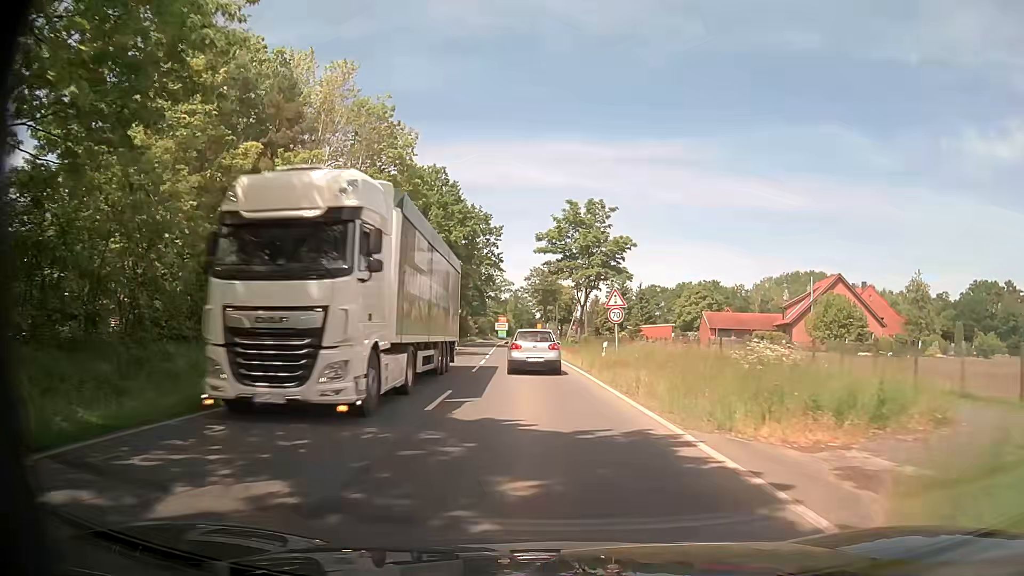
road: tertiary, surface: asphalt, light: Day
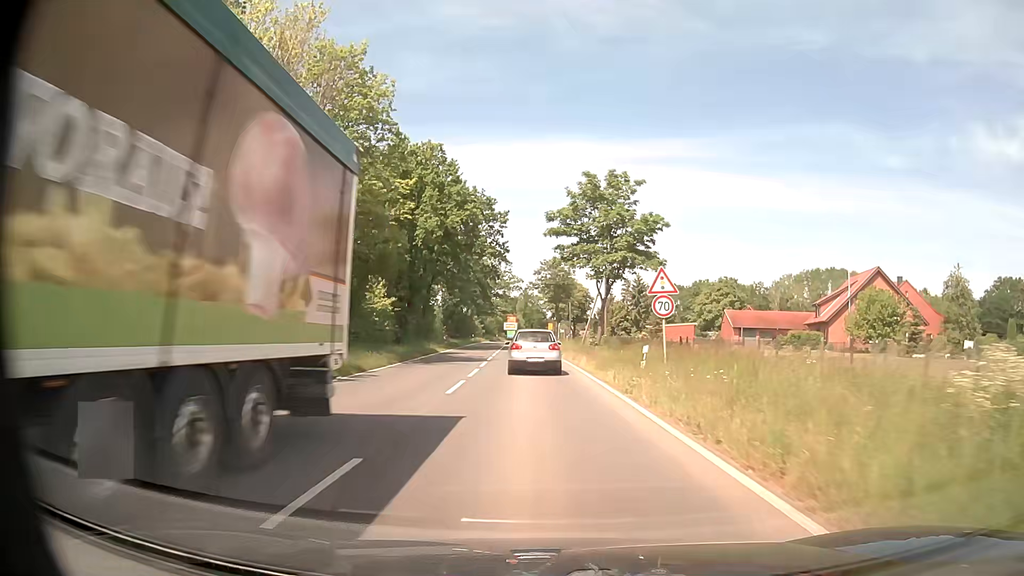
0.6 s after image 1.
(-0.1, +8.5) m; -2°
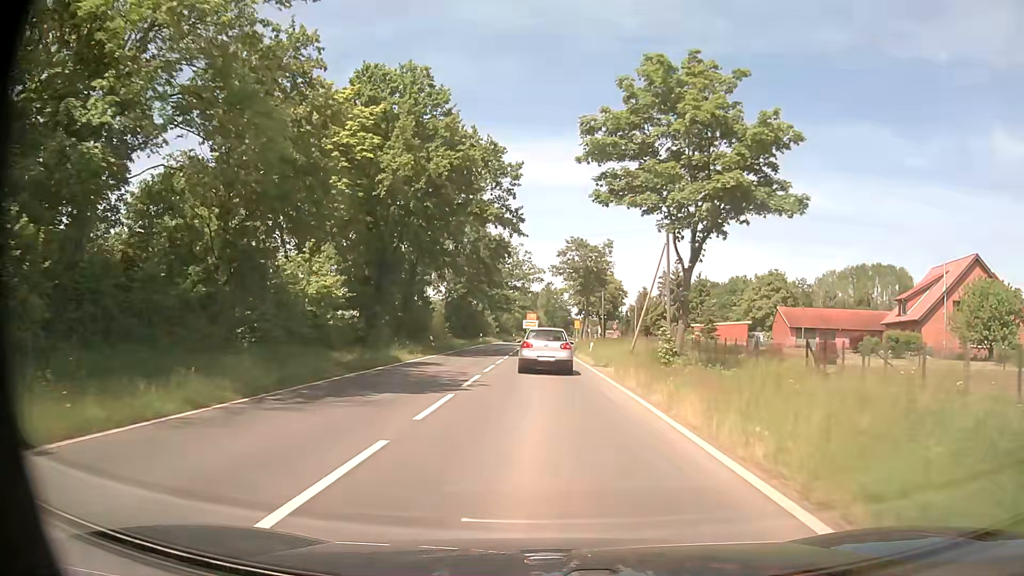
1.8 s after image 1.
(+0.1, +17.2) m; -1°
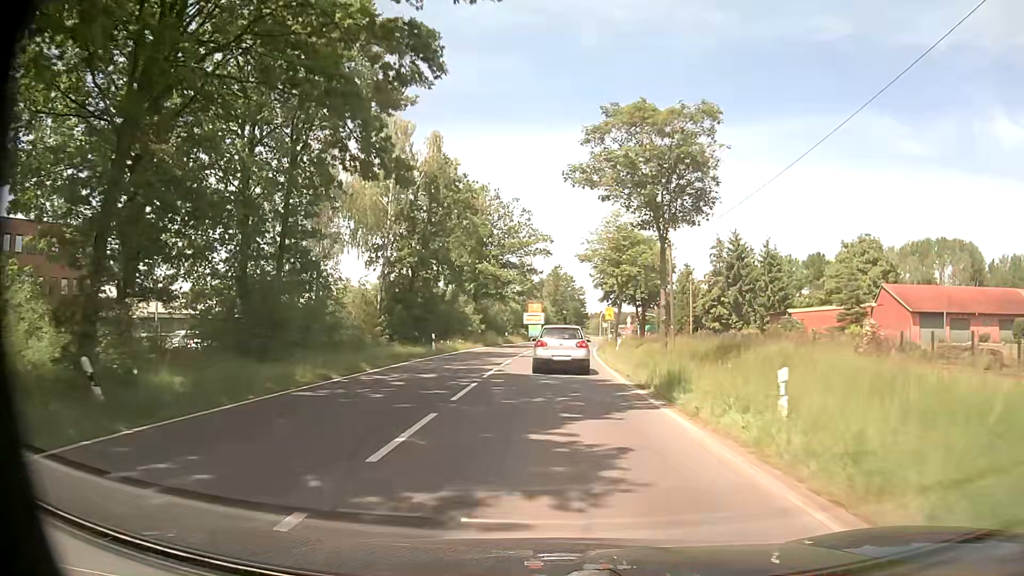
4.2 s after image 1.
(-0.3, +33.3) m; -1°
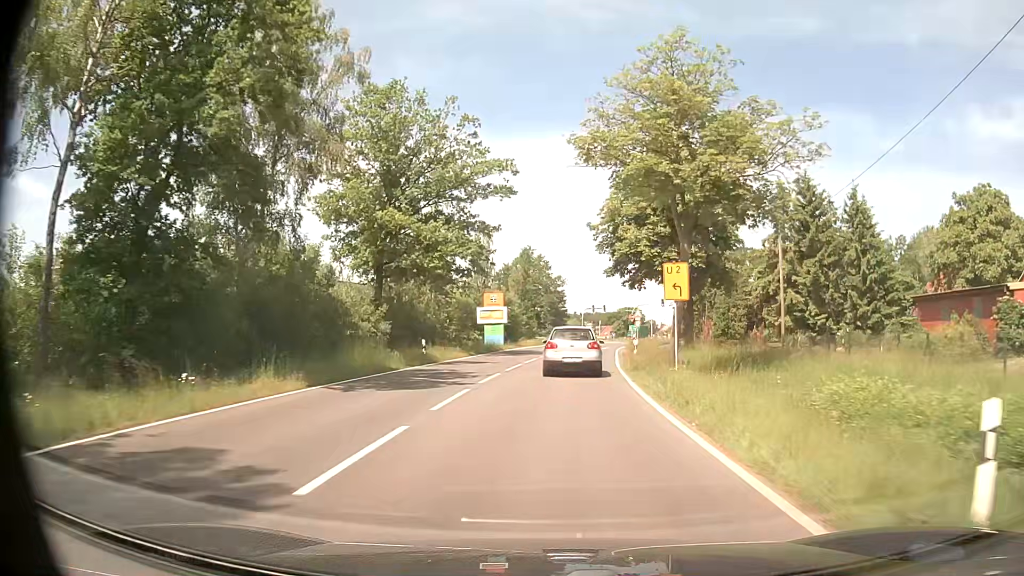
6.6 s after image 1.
(+0.6, +31.4) m; +3°
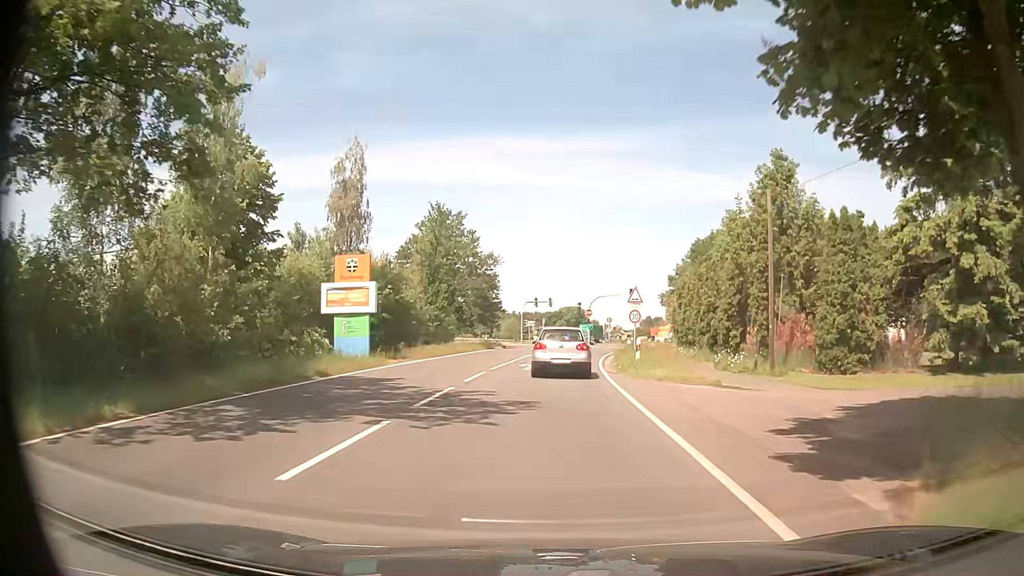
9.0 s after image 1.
(+1.3, +29.4) m; +5°
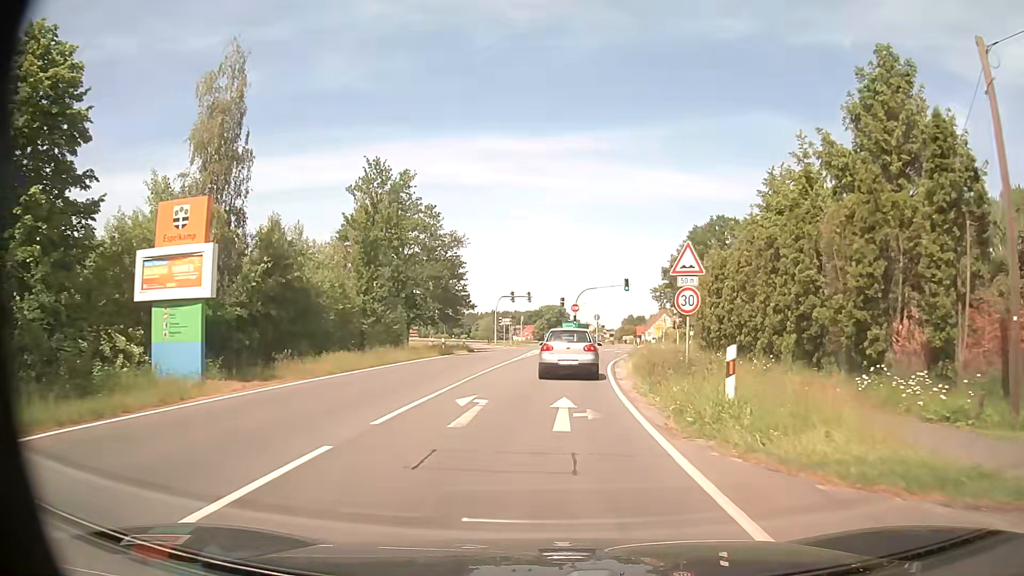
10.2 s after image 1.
(+0.2, +14.2) m; +2°
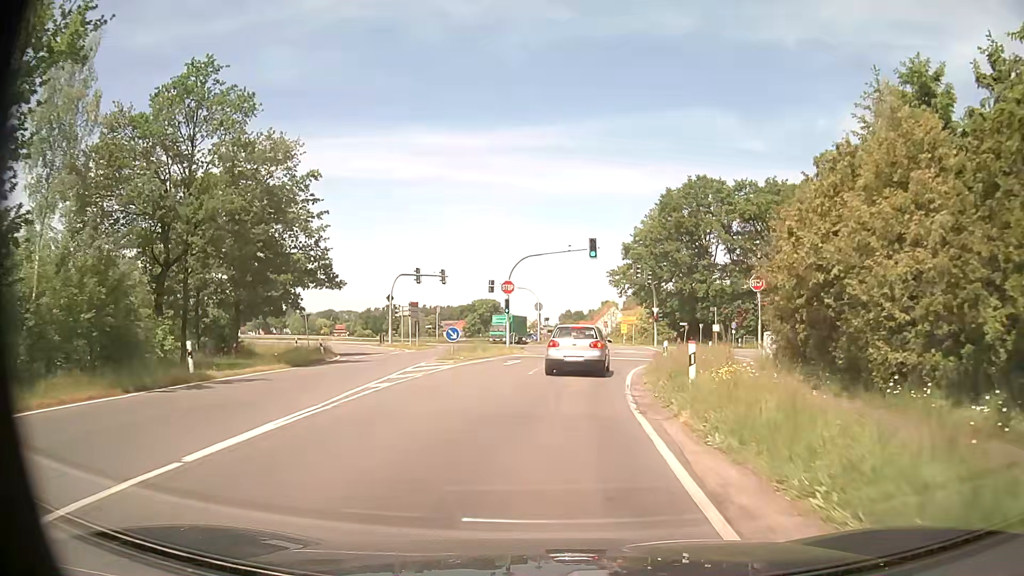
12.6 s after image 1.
(+1.2, +27.0) m; +5°
(0, +10) (+1, +20) (+2, +30) (+3, +40) (+4, +50) (+4, +60) (+5, +70) (+5, +80) (+6, +90) (+6, +100) m
